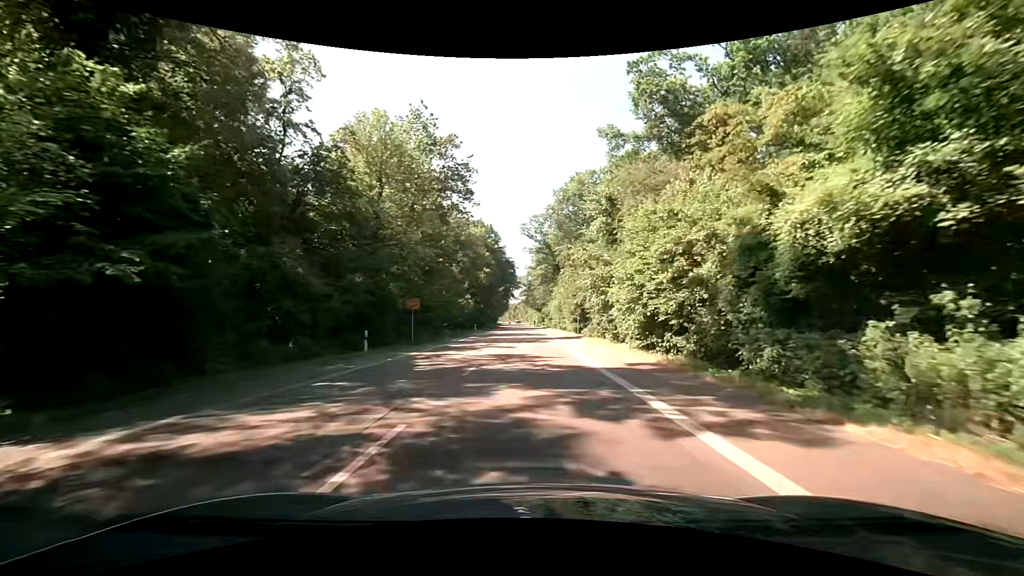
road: secondary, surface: asphalt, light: Day
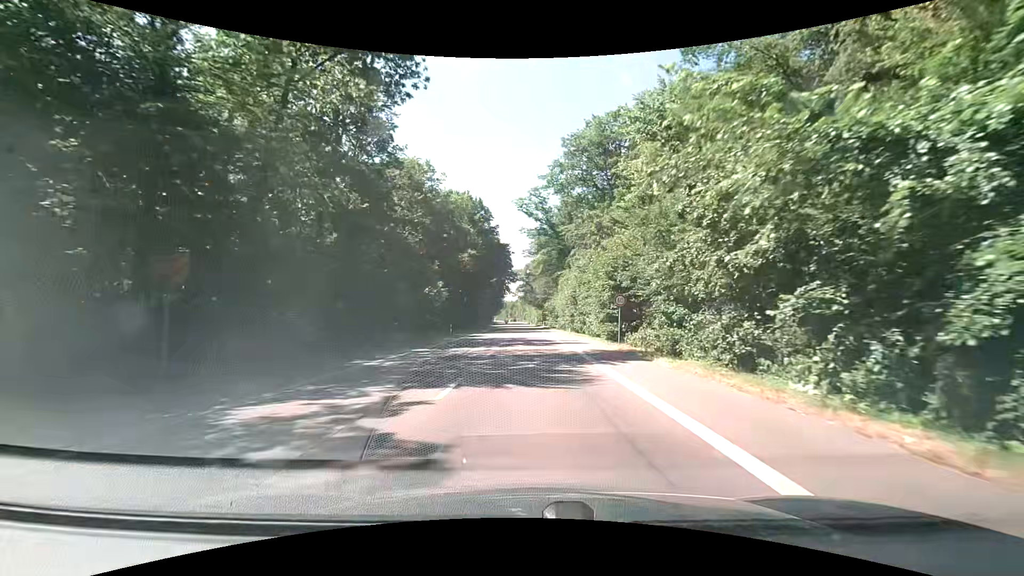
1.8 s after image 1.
(-0.5, +22.1) m; -1°
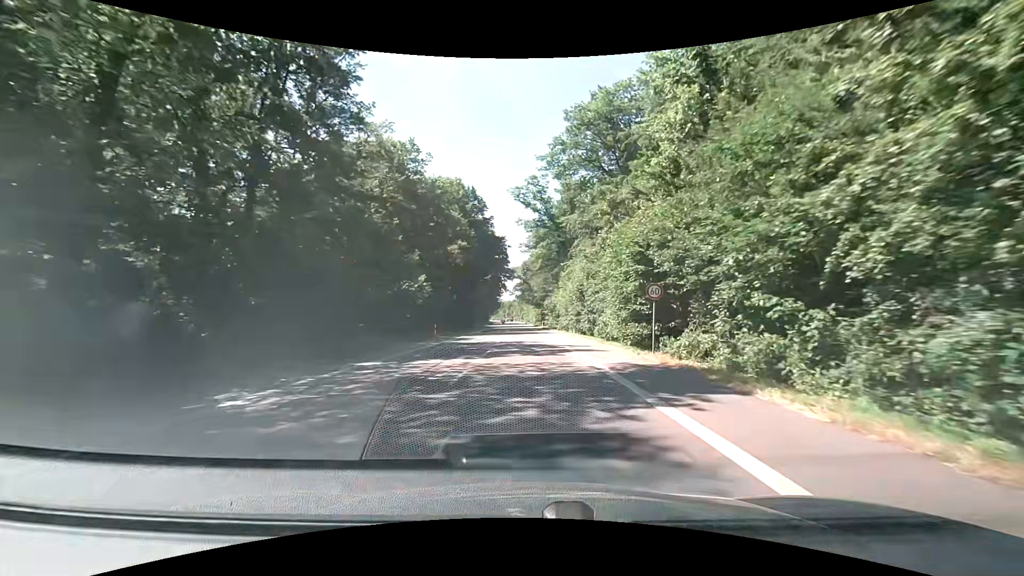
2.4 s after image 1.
(0.0, +7.4) m; -1°
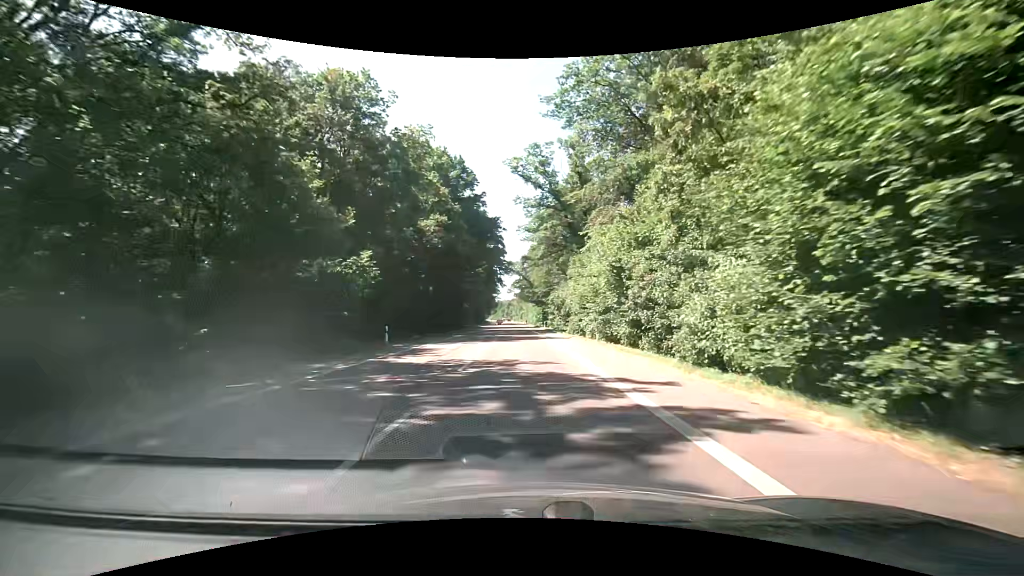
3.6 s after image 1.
(+0.1, +15.0) m; 0°
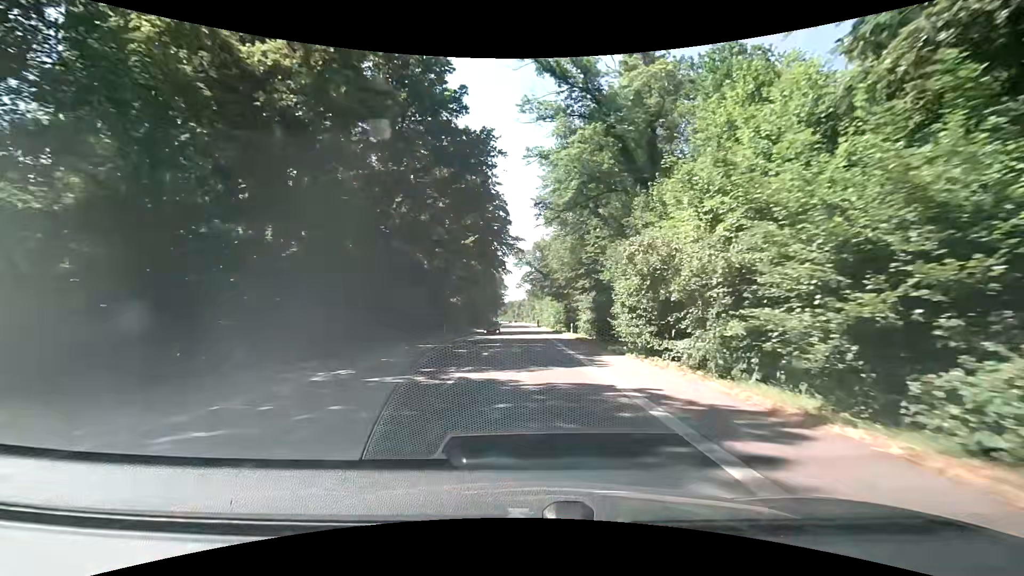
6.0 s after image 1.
(-0.4, +30.4) m; -2°
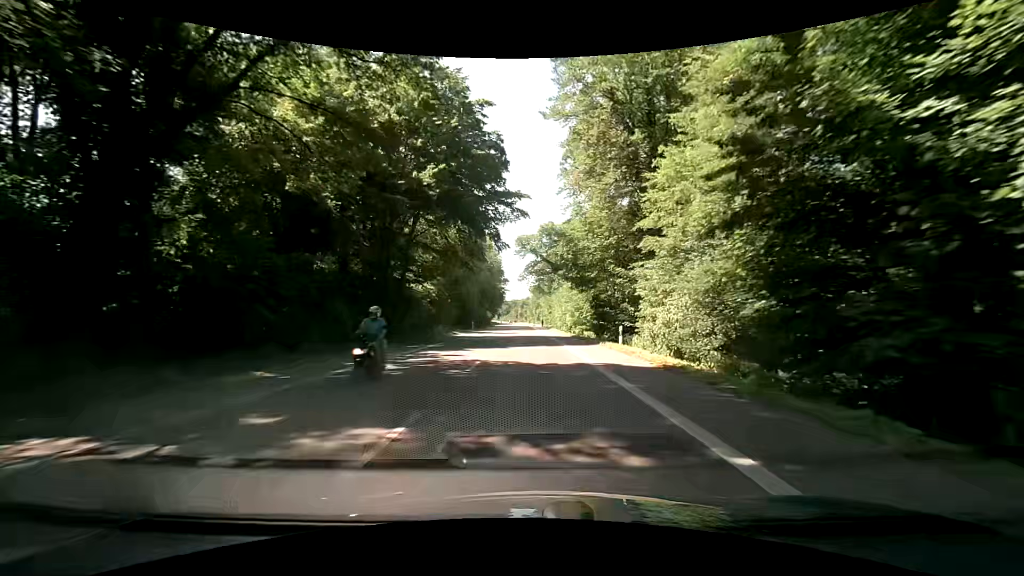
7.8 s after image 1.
(+0.1, +23.8) m; 0°
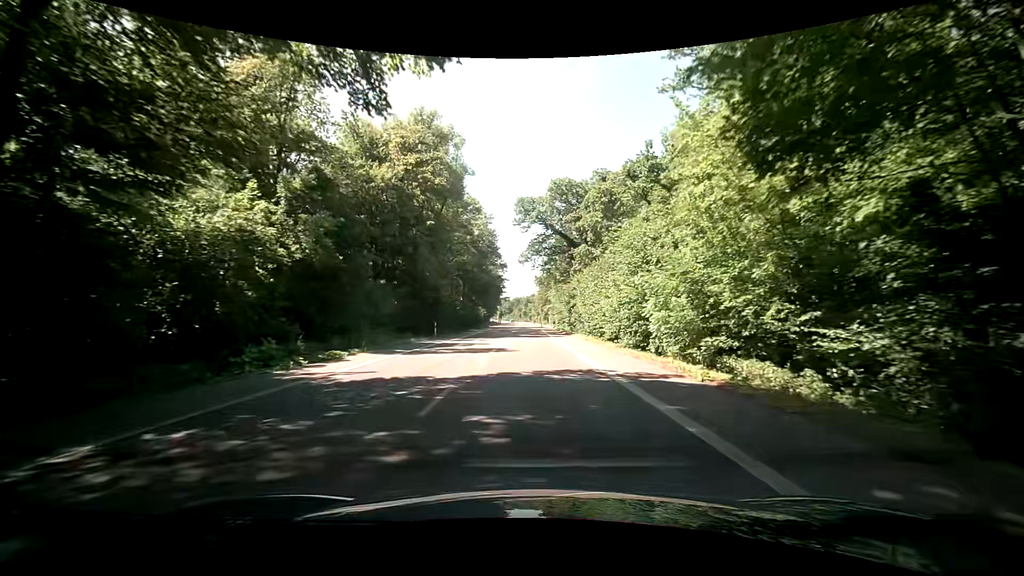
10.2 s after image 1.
(-0.4, +33.4) m; -1°
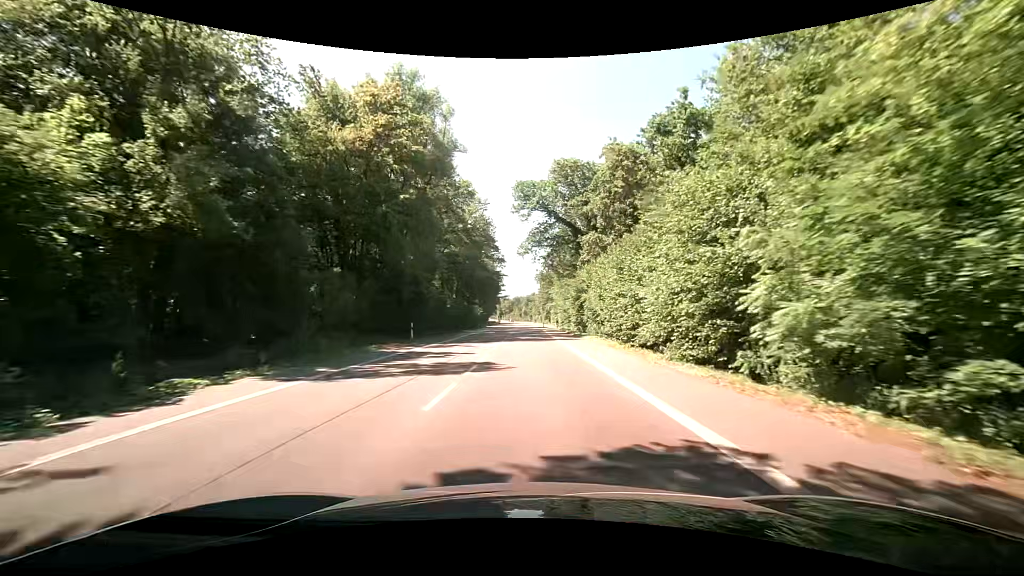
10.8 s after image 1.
(+0.1, +8.6) m; +1°
(0, +10) (0, +20) (-1, +30) (-1, +40) (-1, +50) (-1, +60) (-1, +70) (-2, +80) (-2, +90) (-2, +100) m
